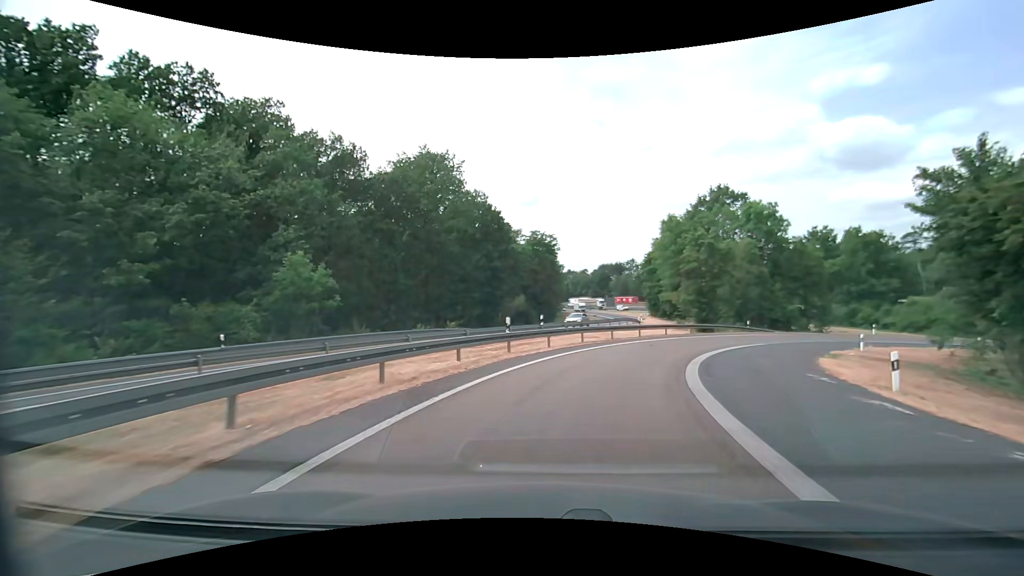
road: motorway_link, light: Day
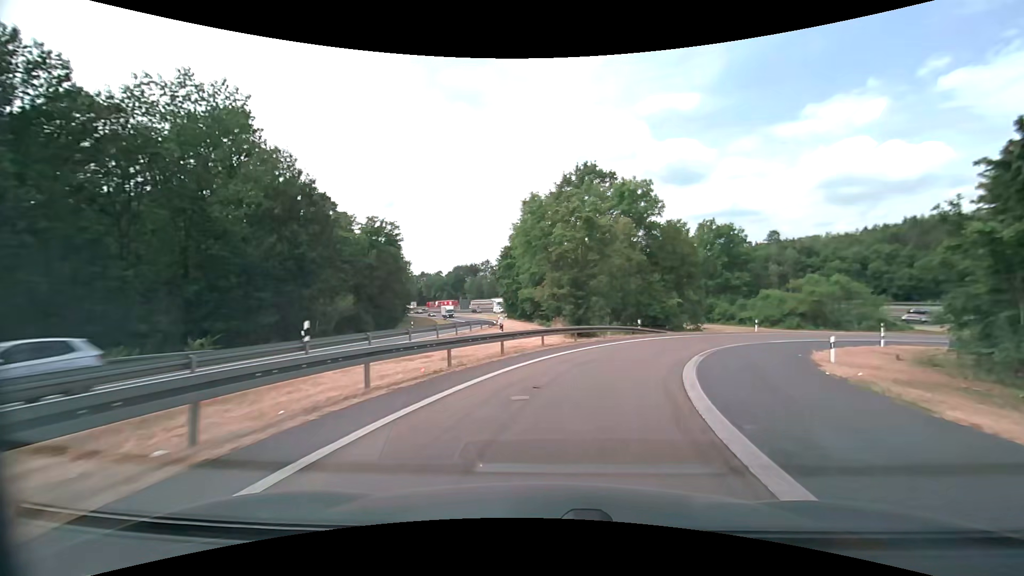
(+2.1, +15.2) m; +16°
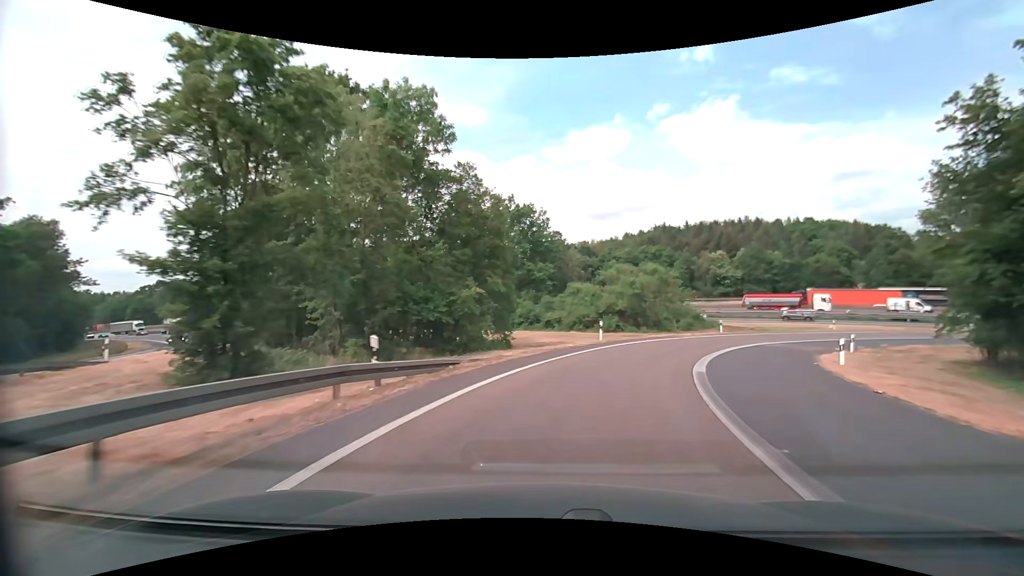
(+4.8, +23.1) m; +24°
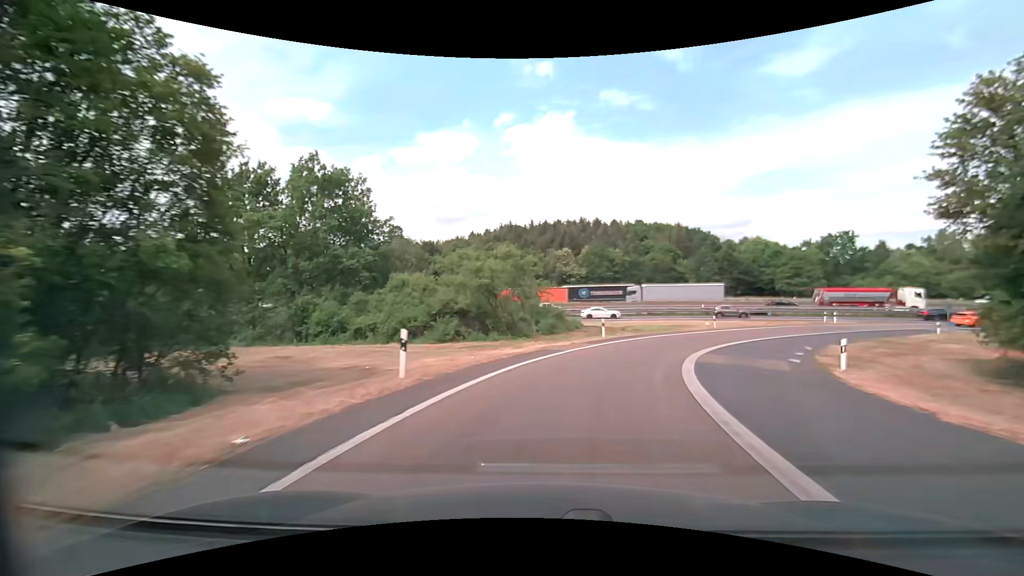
(+2.4, +16.0) m; +17°
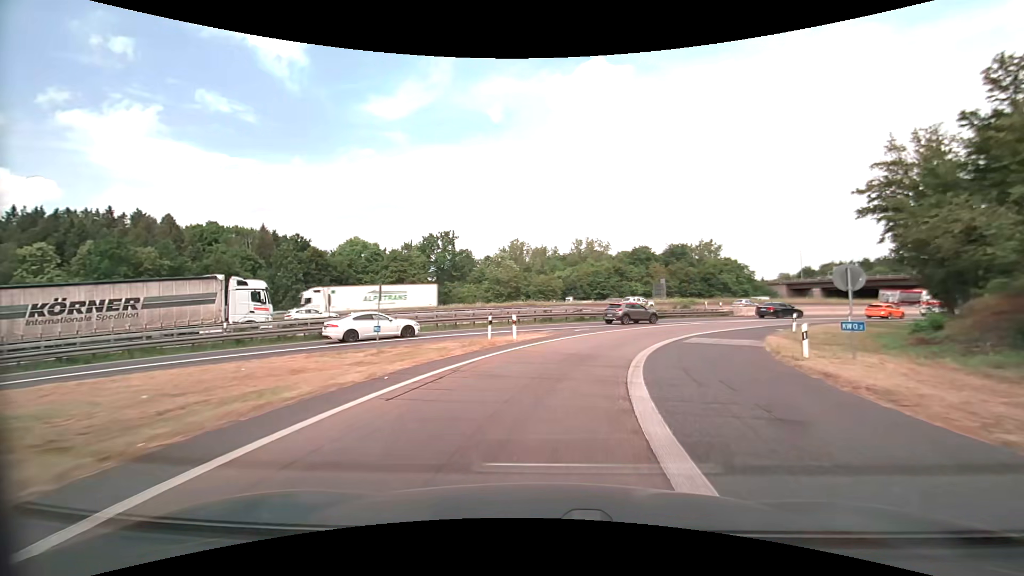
(+14.2, +36.8) m; +43°
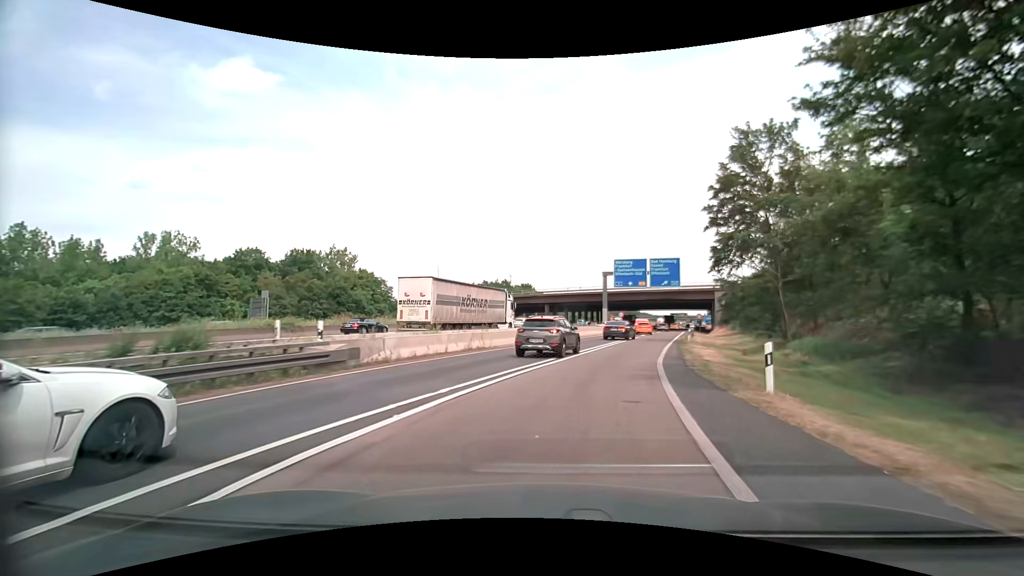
(+11.5, +33.8) m; +40°
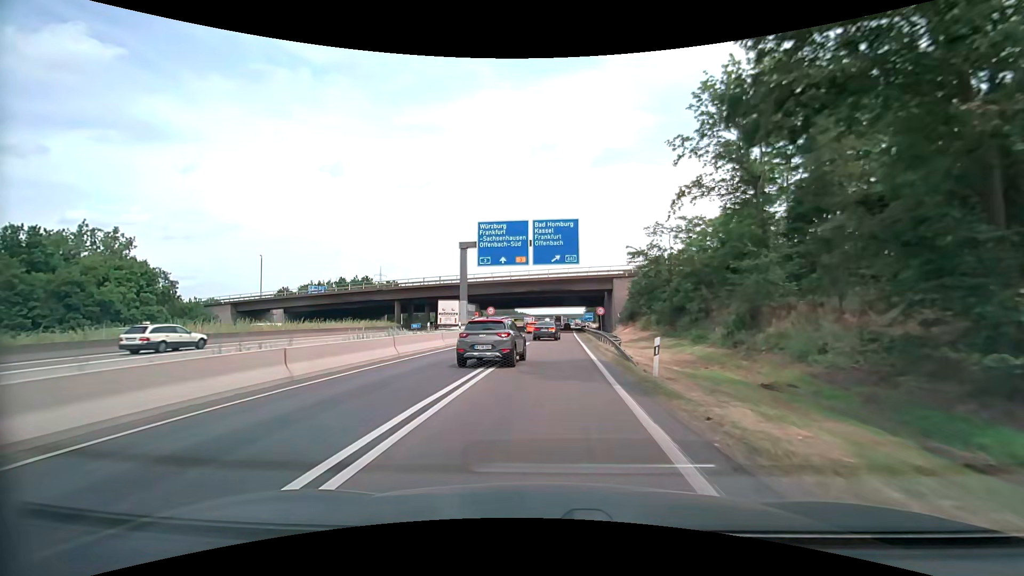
(+4.4, +25.8) m; +14°
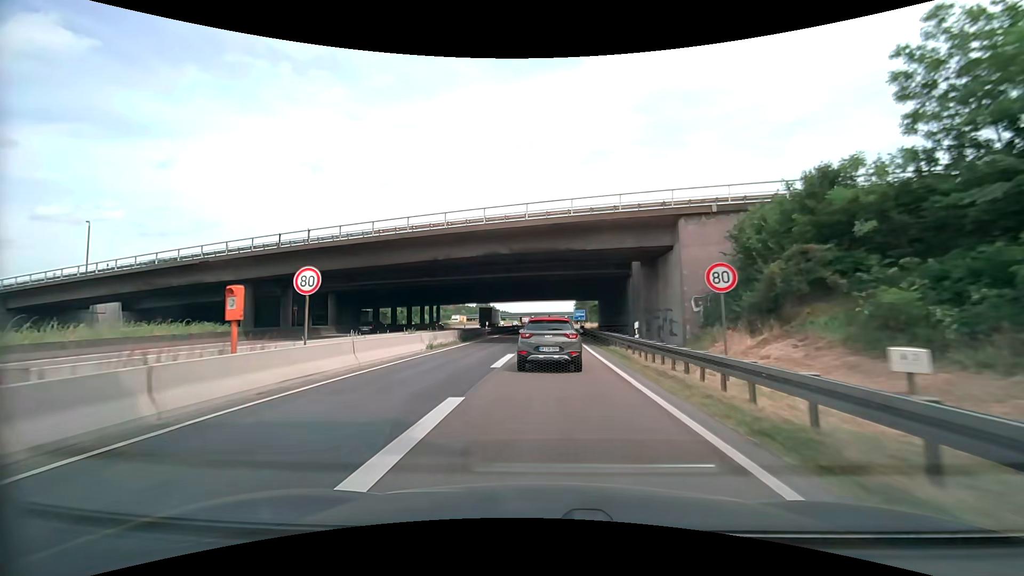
(+0.3, +36.9) m; +2°
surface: asphalt
(0, +10) (-1, +20) (-1, +30) (-2, +40) (-3, +50) (-3, +60) (-4, +70) (-4, +80) (-4, +90) (-4, +100) m
